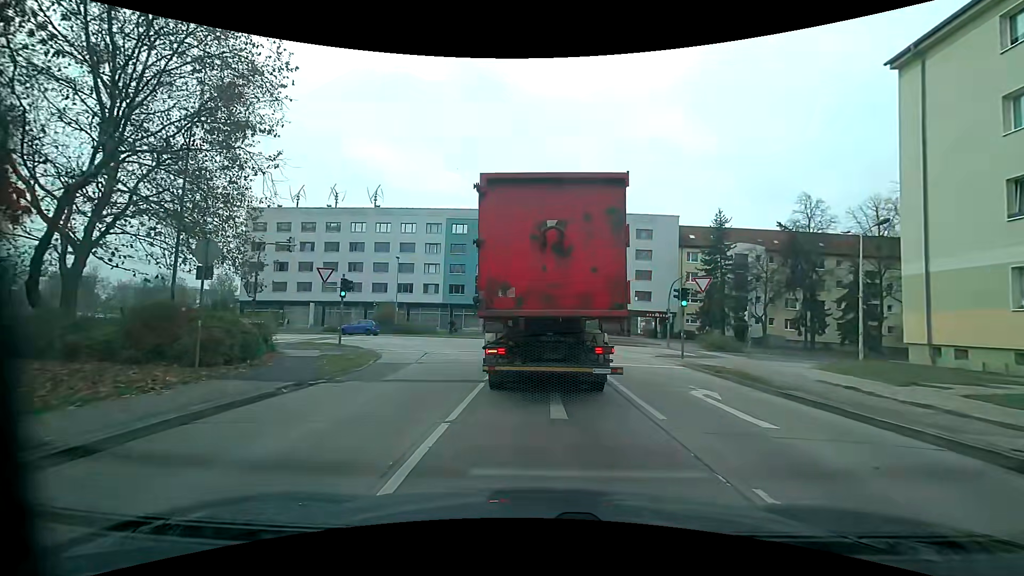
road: tertiary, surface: asphalt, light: Day
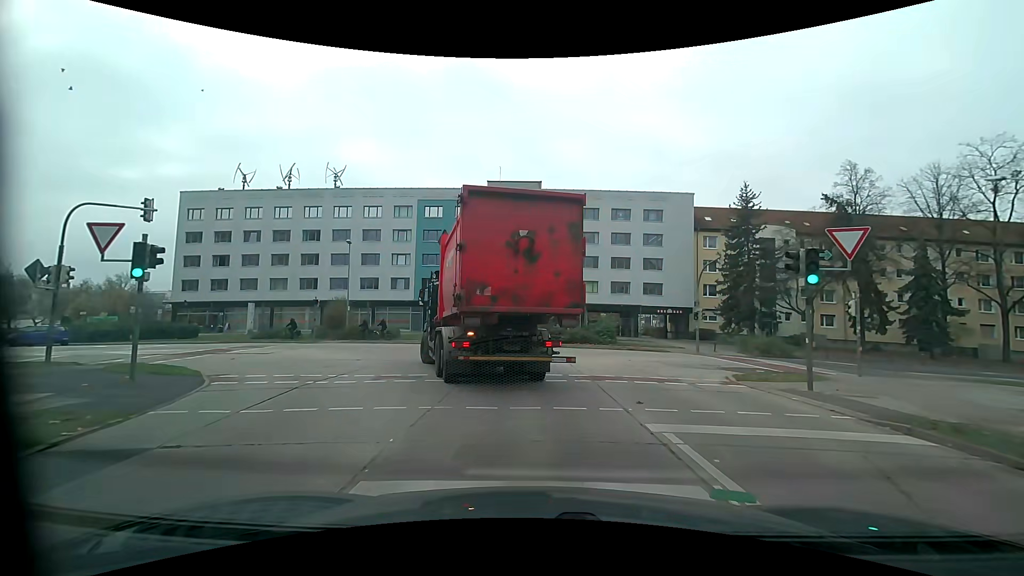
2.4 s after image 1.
(+0.2, +11.4) m; +1°
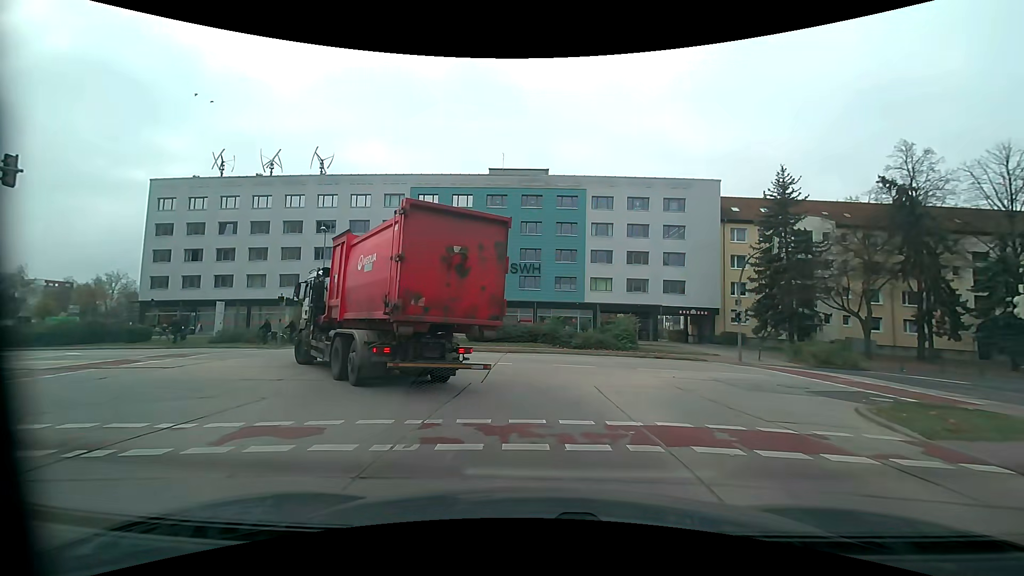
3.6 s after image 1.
(+0.1, +6.2) m; 0°
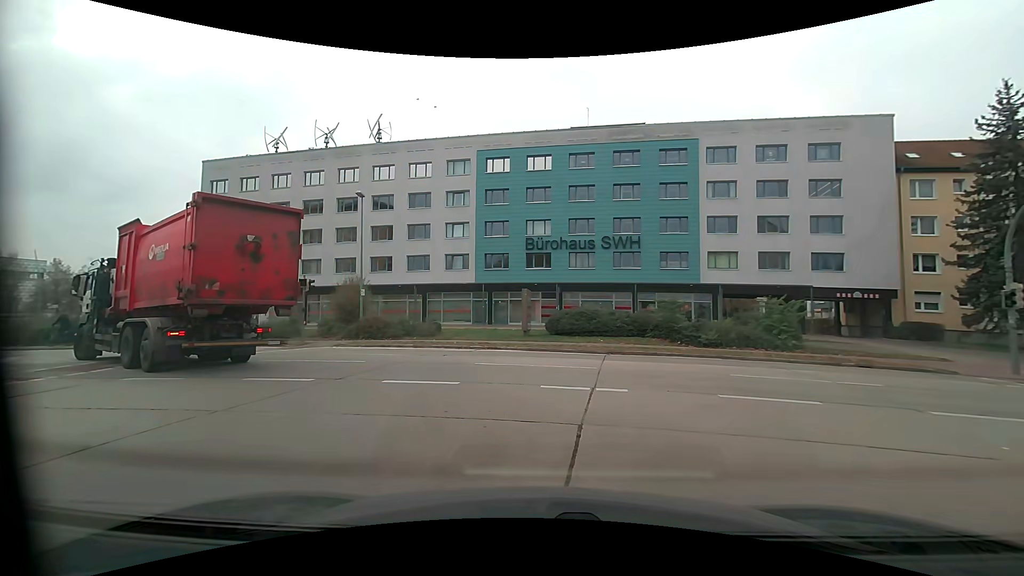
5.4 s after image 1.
(-0.6, +9.5) m; -9°
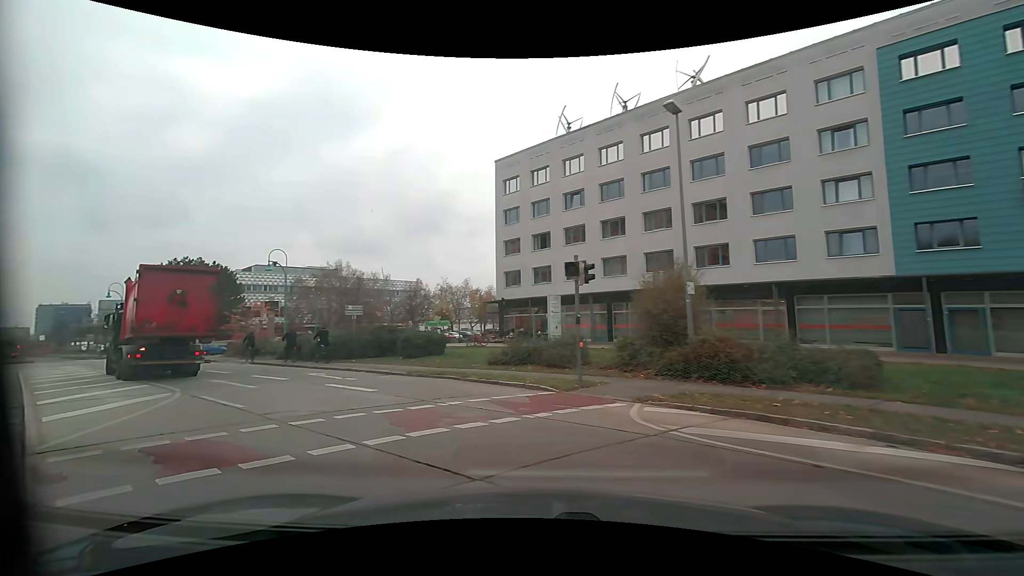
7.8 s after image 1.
(-4.0, +13.5) m; -37°
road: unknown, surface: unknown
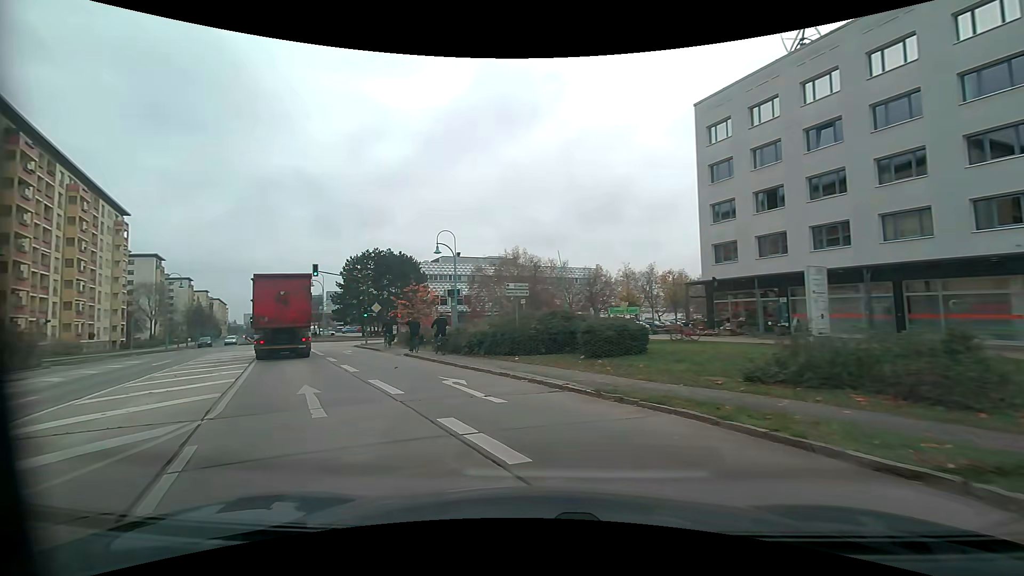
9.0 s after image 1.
(-1.3, +7.9) m; -20°
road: tertiary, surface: asphalt
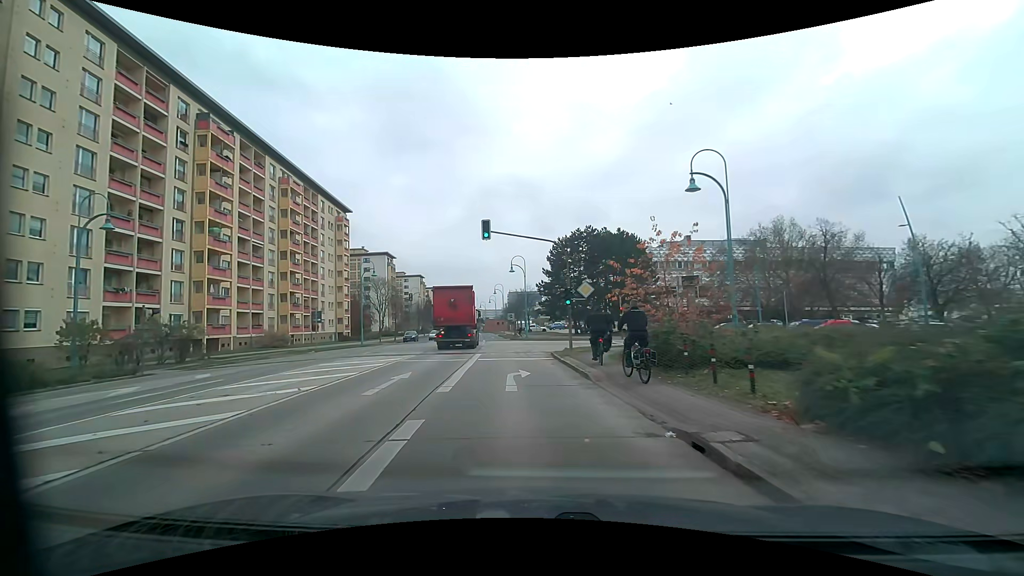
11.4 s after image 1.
(-4.6, +17.9) m; -24°
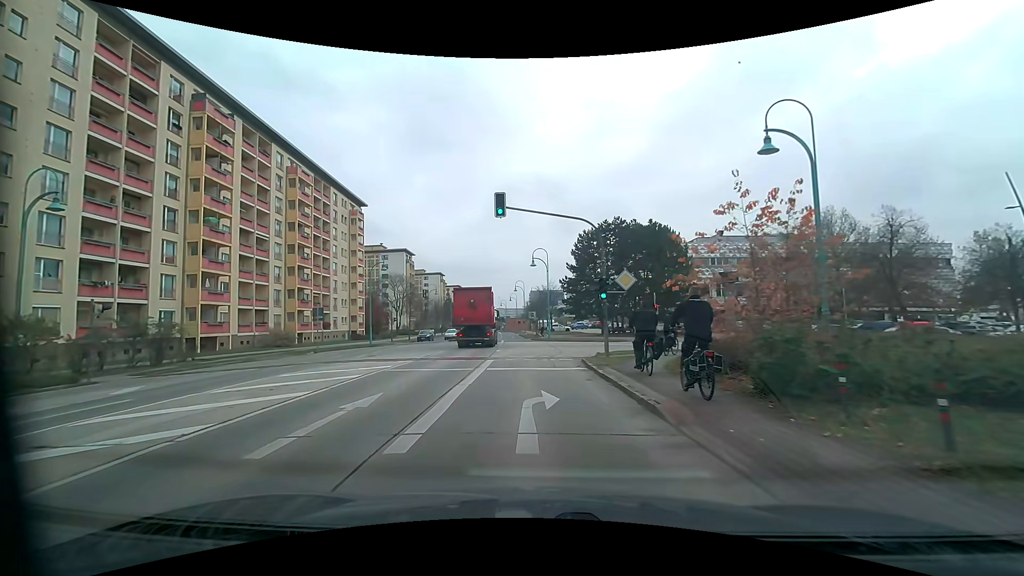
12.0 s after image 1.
(-0.1, +5.0) m; -3°
(0, +10) (0, +20) (+3, +29) (+11, +34) (+21, +35) (+31, +34) (+41, +34) (+51, +33) (+61, +32) (+71, +32) m
